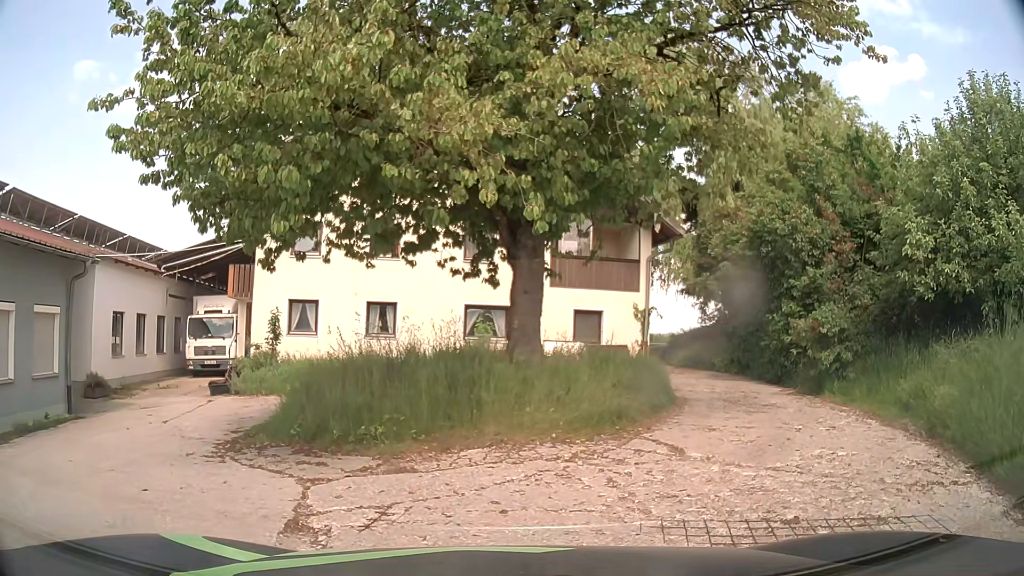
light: Day
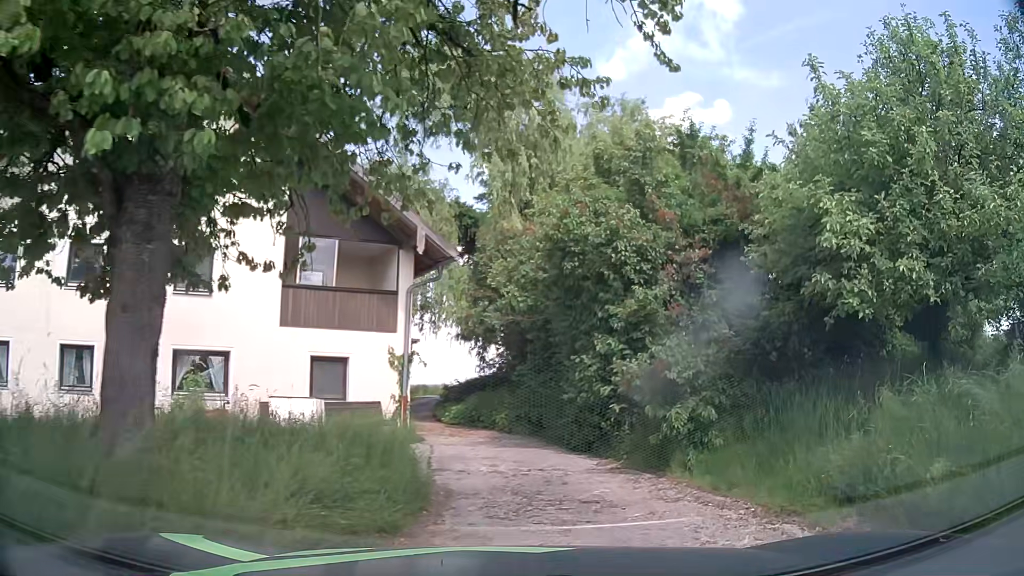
(+0.8, +4.7) m; +19°
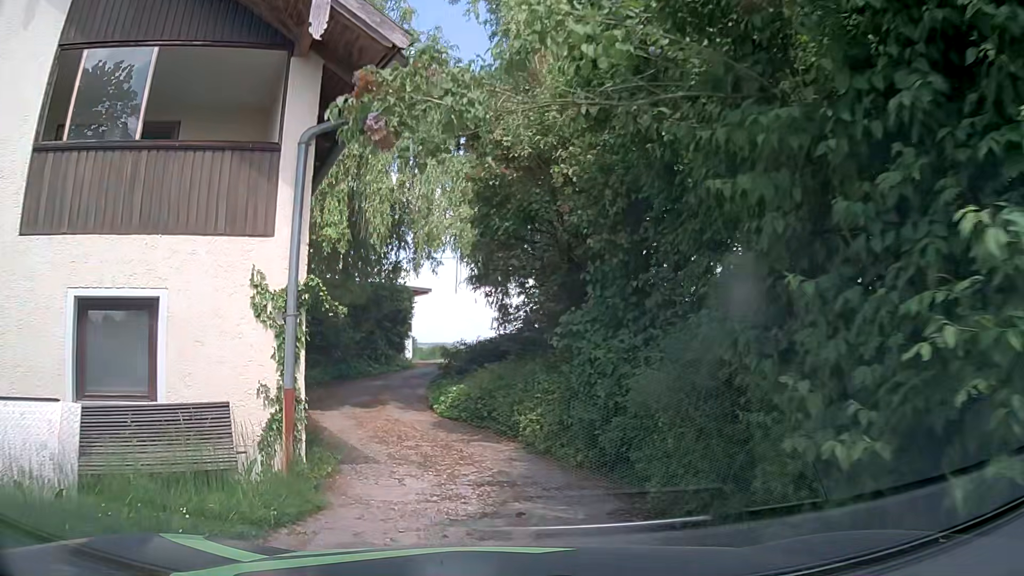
(-0.1, +9.2) m; -5°
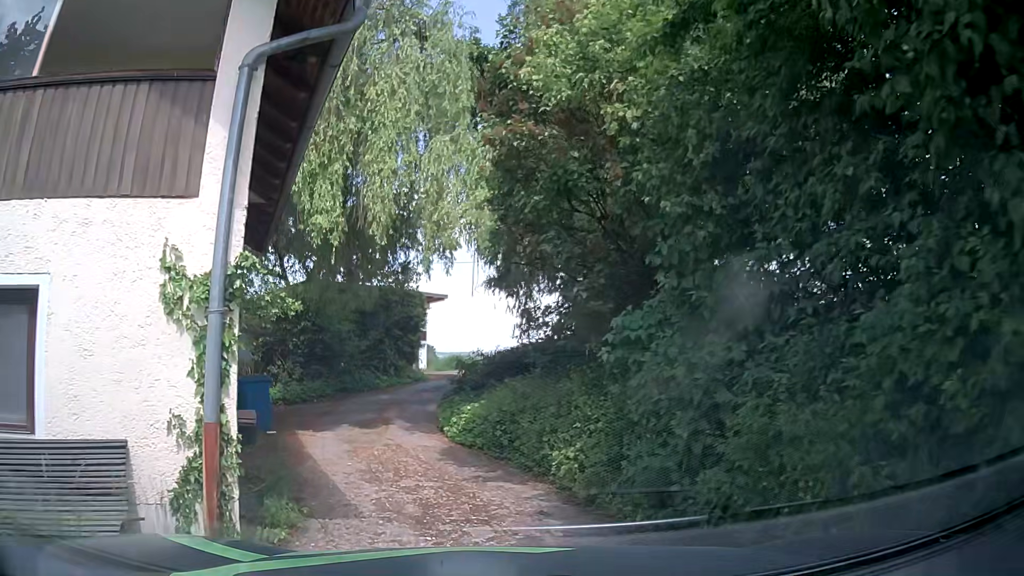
(0.0, +2.2) m; -4°
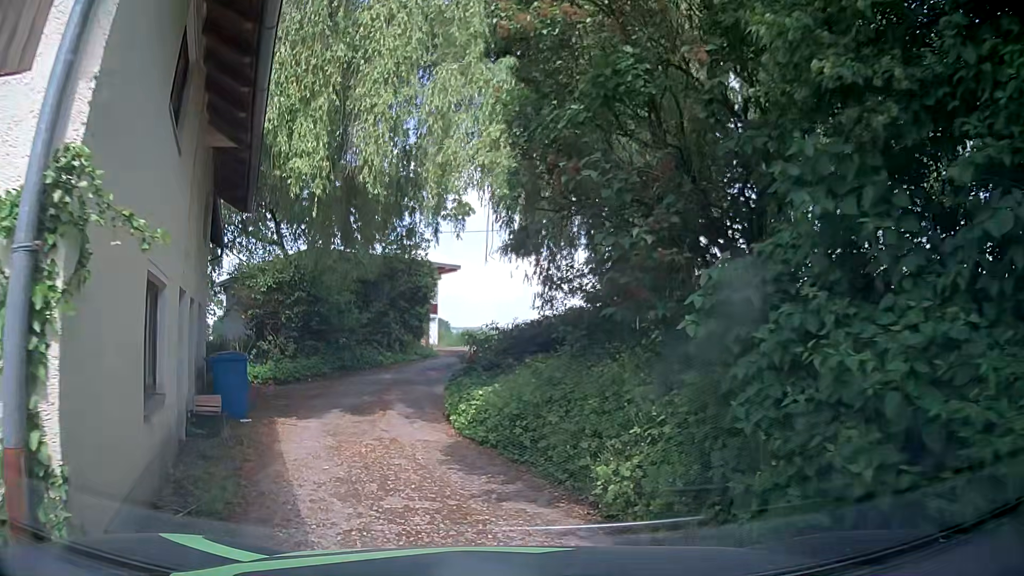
(0.0, +2.0) m; -2°
